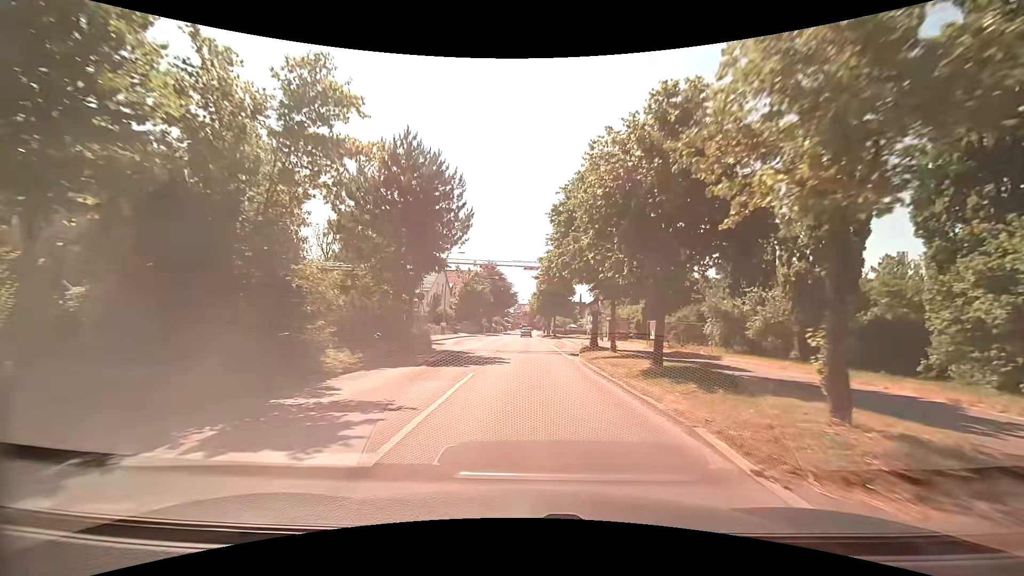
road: tertiary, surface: asphalt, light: Day
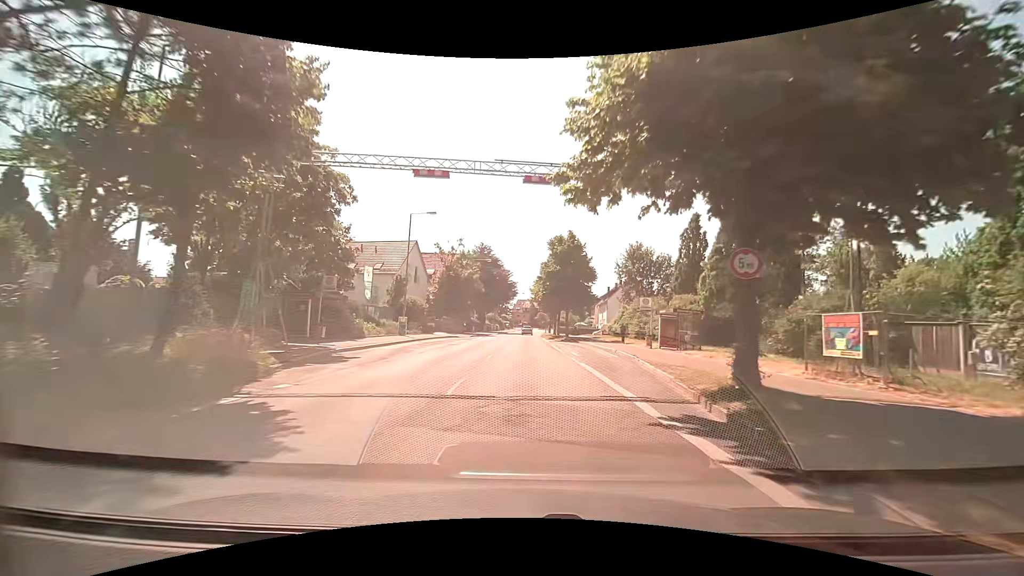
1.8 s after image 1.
(+0.1, +20.6) m; +1°
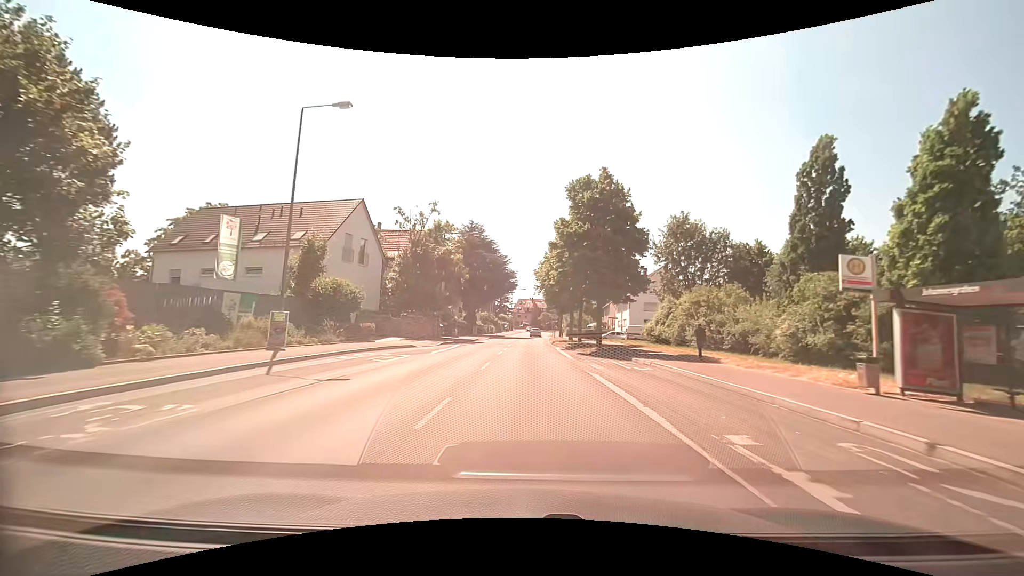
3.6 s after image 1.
(-0.2, +20.9) m; -1°
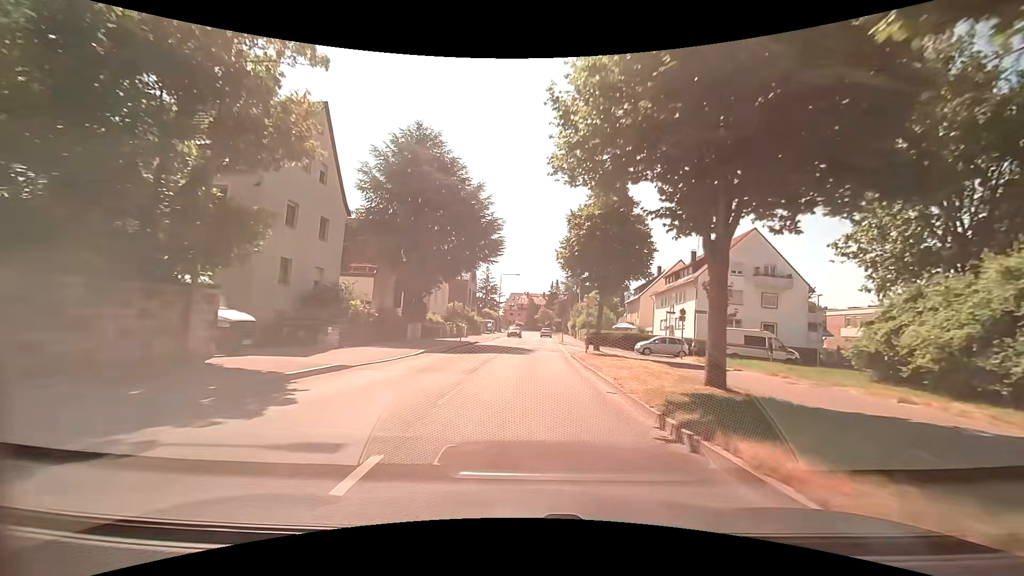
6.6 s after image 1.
(+0.3, +34.7) m; 0°
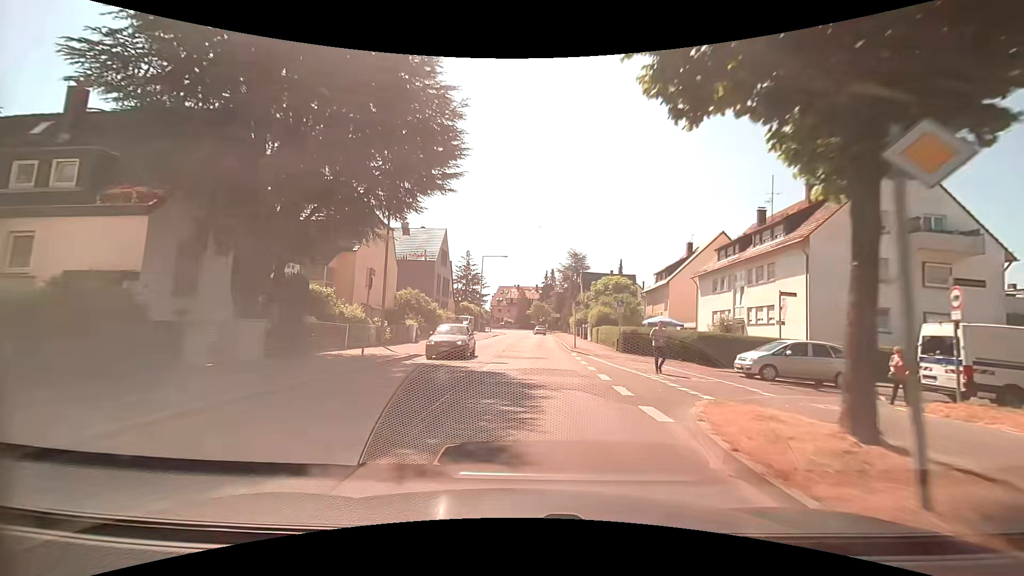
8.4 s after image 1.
(+0.5, +20.6) m; +2°
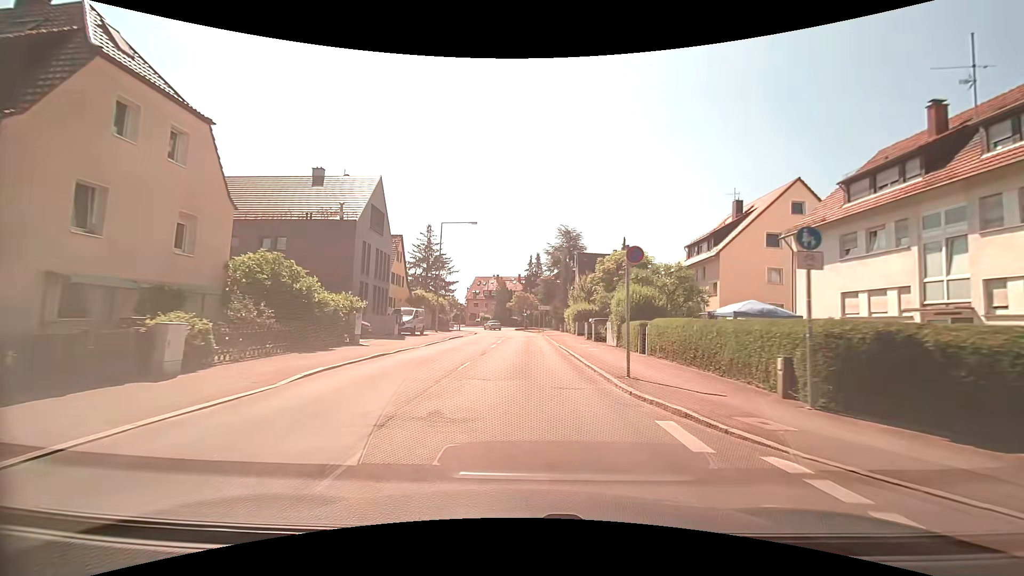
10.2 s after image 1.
(+0.3, +20.3) m; +2°
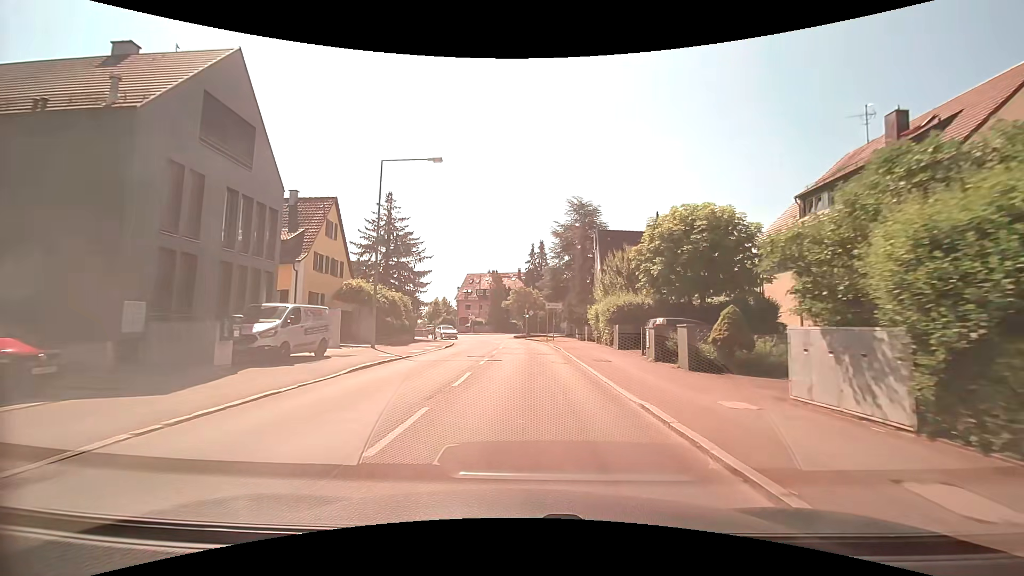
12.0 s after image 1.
(+0.1, +19.5) m; 0°
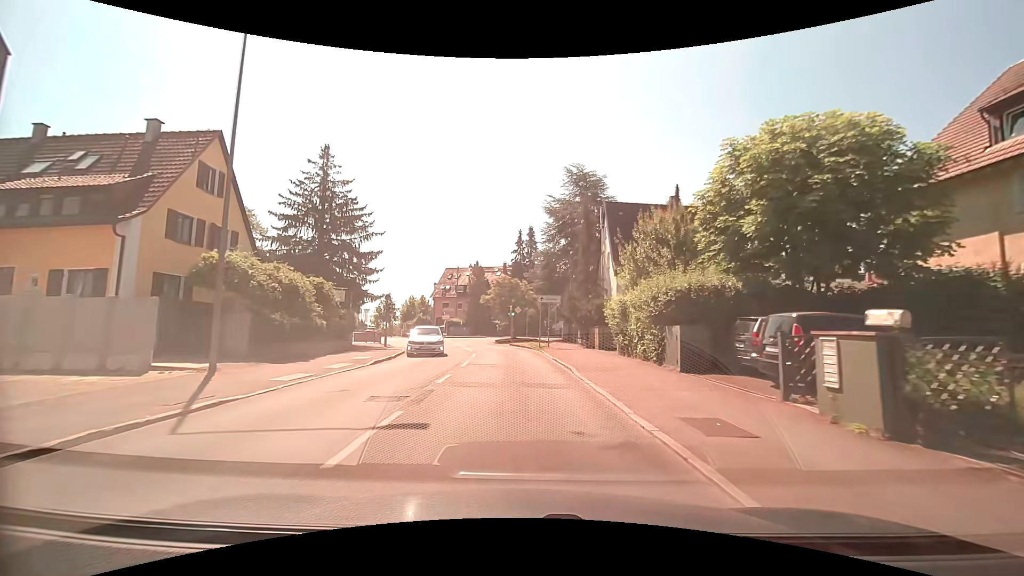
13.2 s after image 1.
(+0.1, +12.5) m; +1°
(0, +10) (0, +20) (-1, +30) (-4, +40) (-9, +48) (-14, +57) (-19, +65) (-24, +74) (-26, +84) (-27, +94) m
